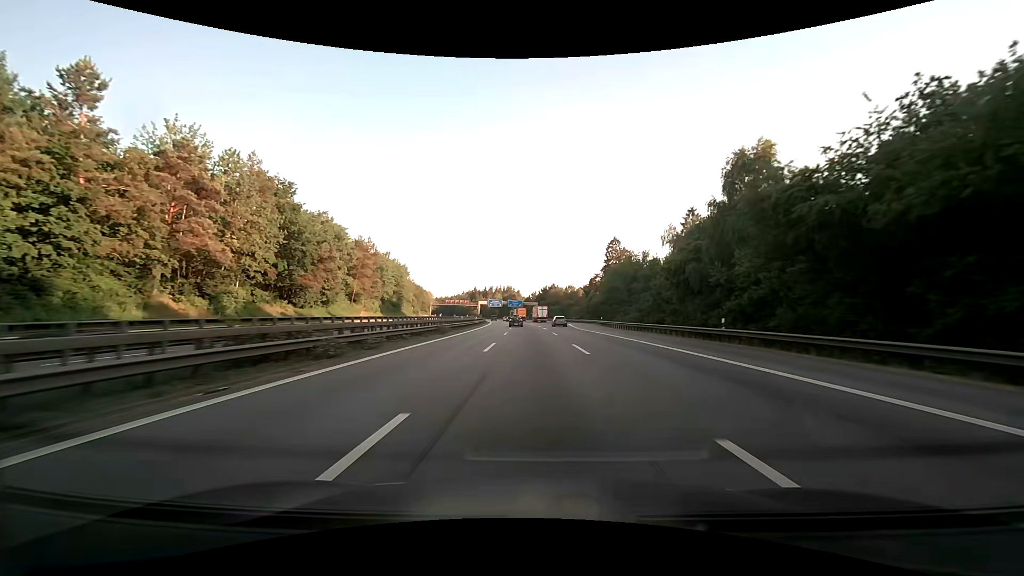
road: motorway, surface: asphalt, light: Day
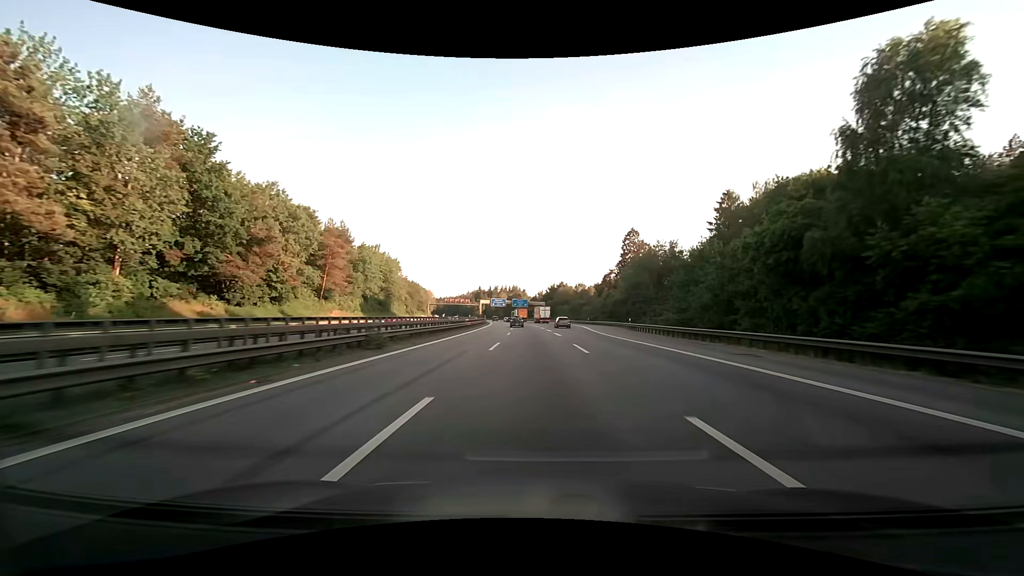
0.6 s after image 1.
(-0.2, +16.8) m; -1°
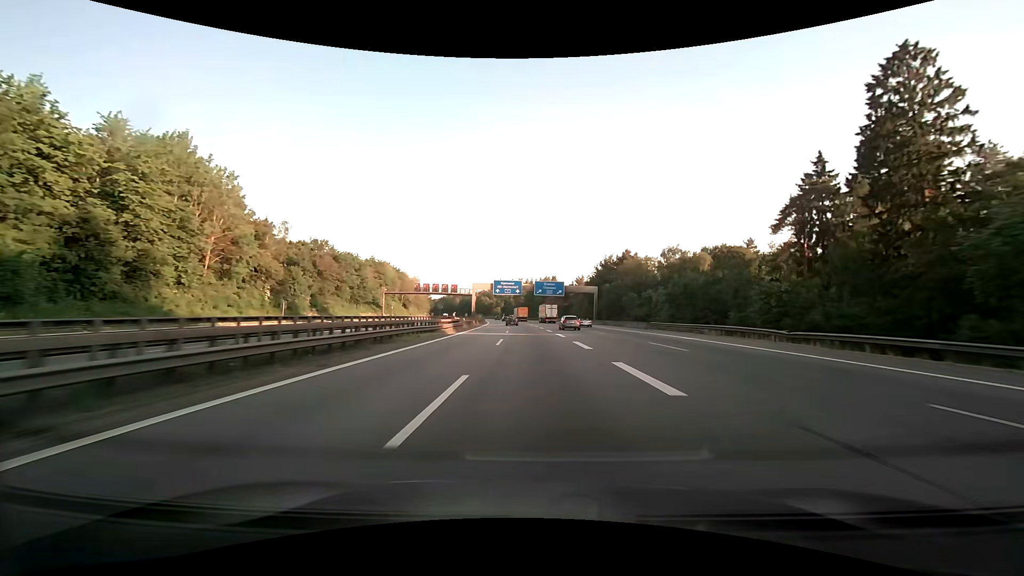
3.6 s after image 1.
(-2.4, +87.8) m; -3°
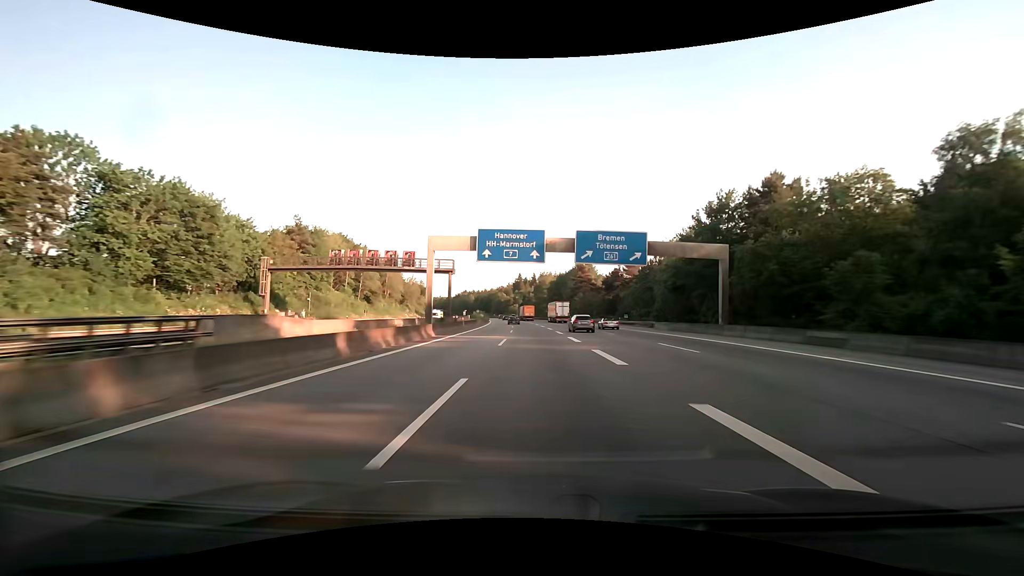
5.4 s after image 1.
(-1.3, +55.1) m; -2°
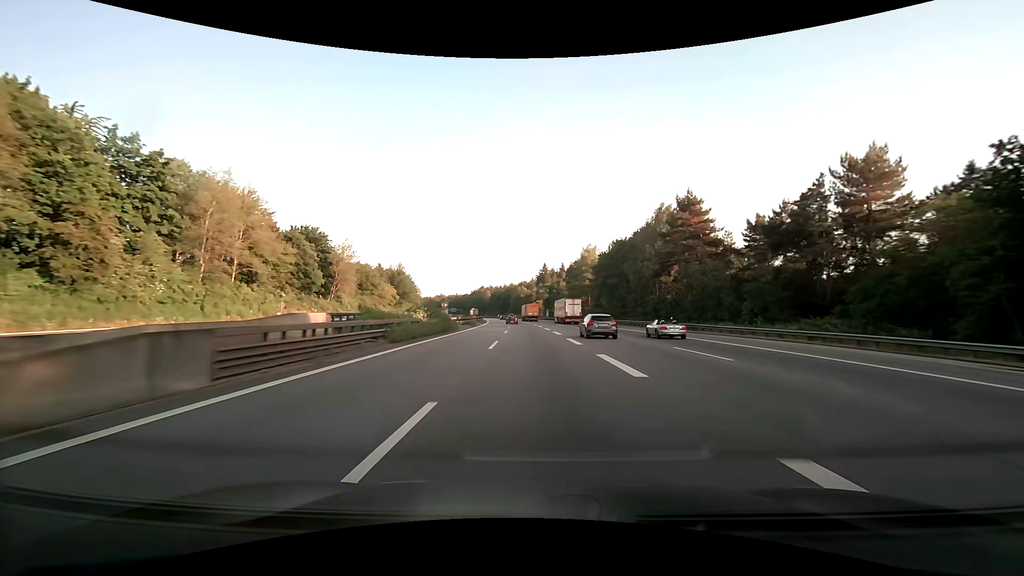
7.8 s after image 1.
(-1.7, +75.4) m; -3°
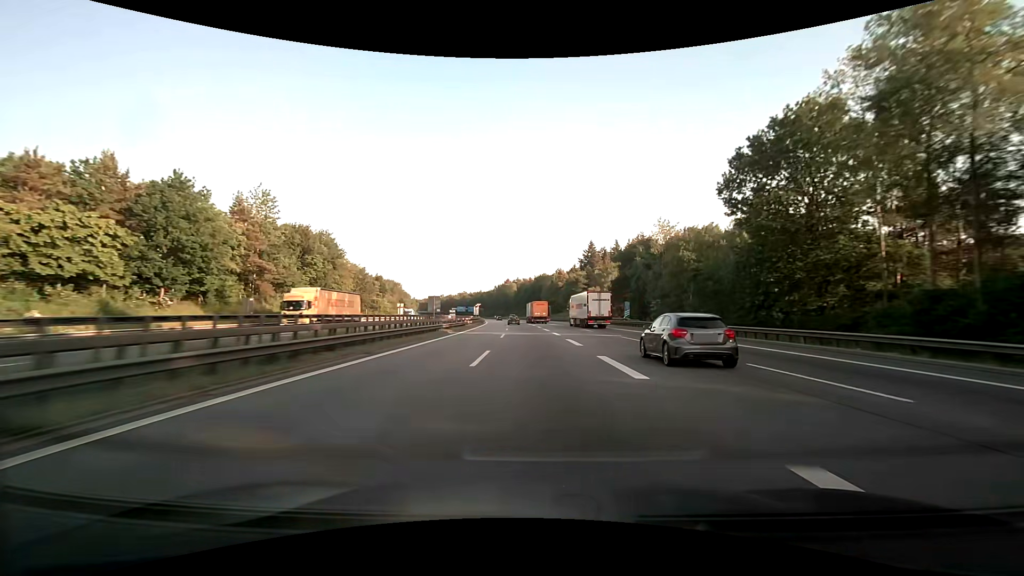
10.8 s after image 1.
(-3.6, +96.8) m; -4°
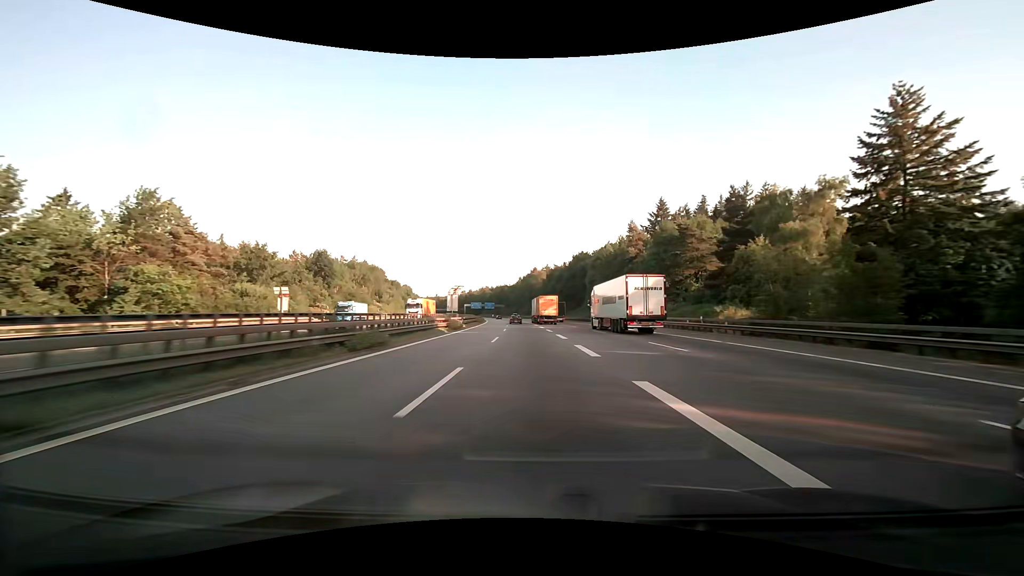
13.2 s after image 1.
(-2.4, +79.1) m; -3°
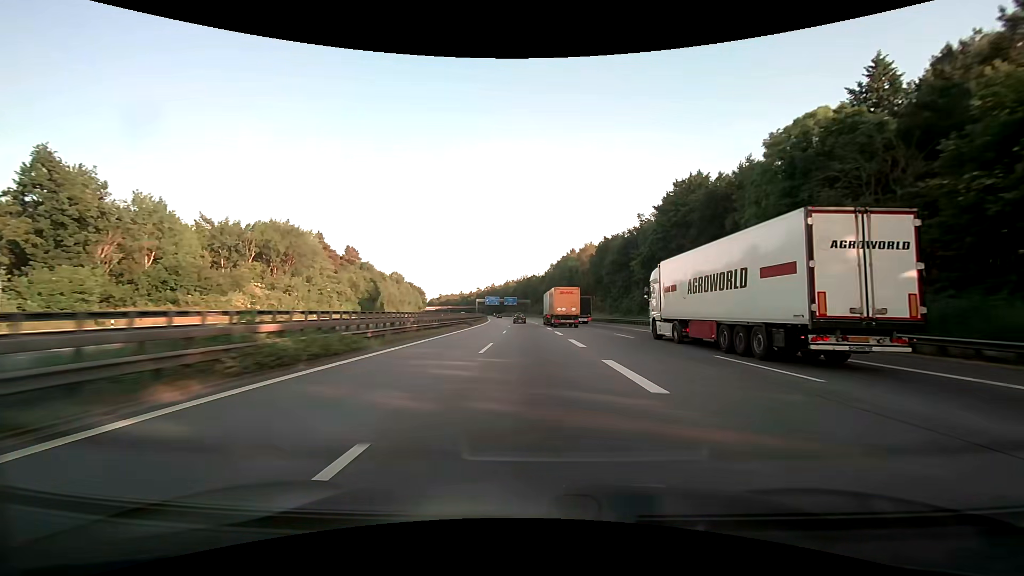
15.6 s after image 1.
(-2.5, +80.0) m; -4°
(0, +10) (0, +20) (0, +30) (-1, +40) (-1, +50) (-1, +60) (-2, +70) (-2, +80) (-3, +90) (-4, +100) m
